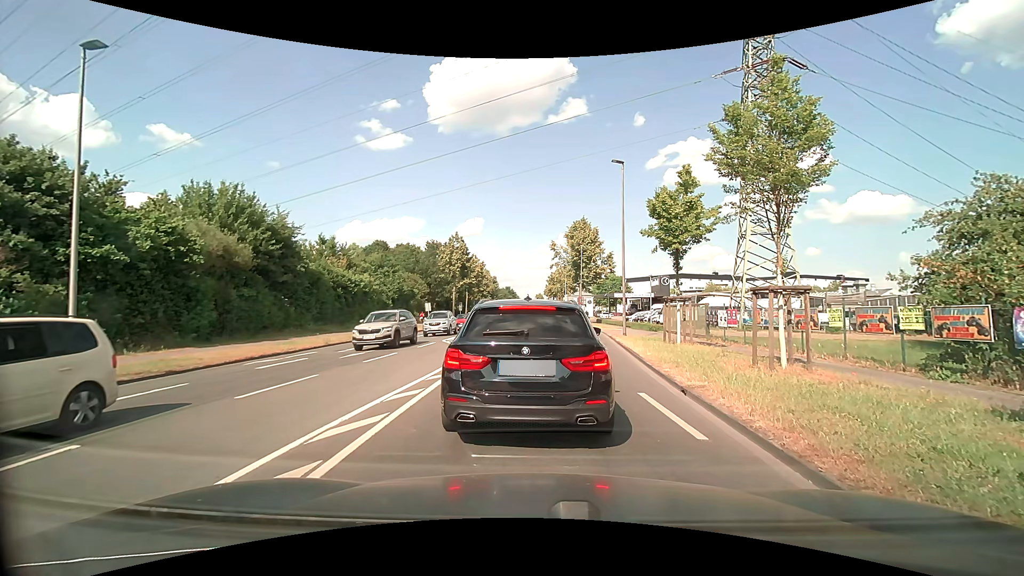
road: secondary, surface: asphalt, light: Day
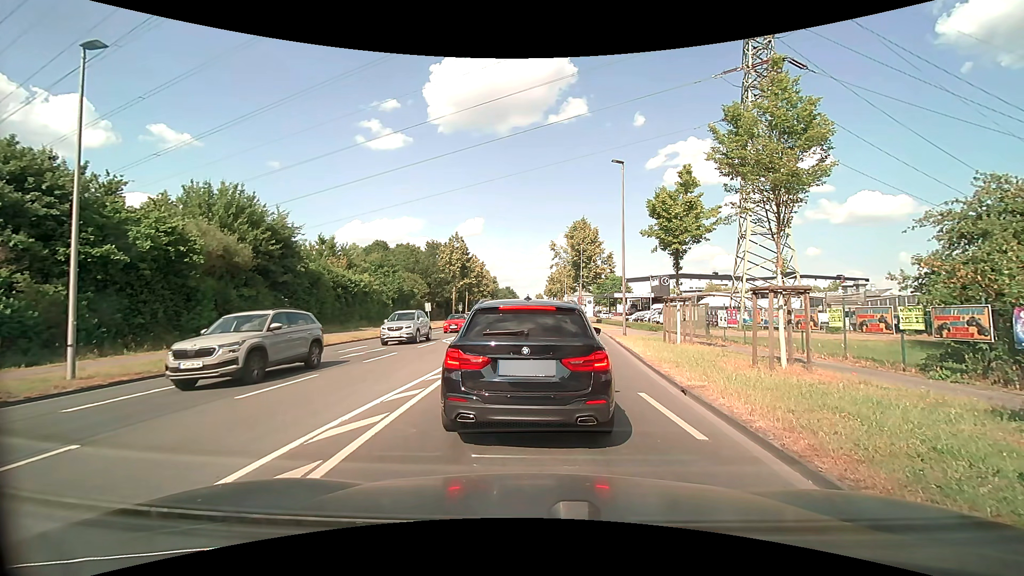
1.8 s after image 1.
(0.0, 0.0) m; 0°
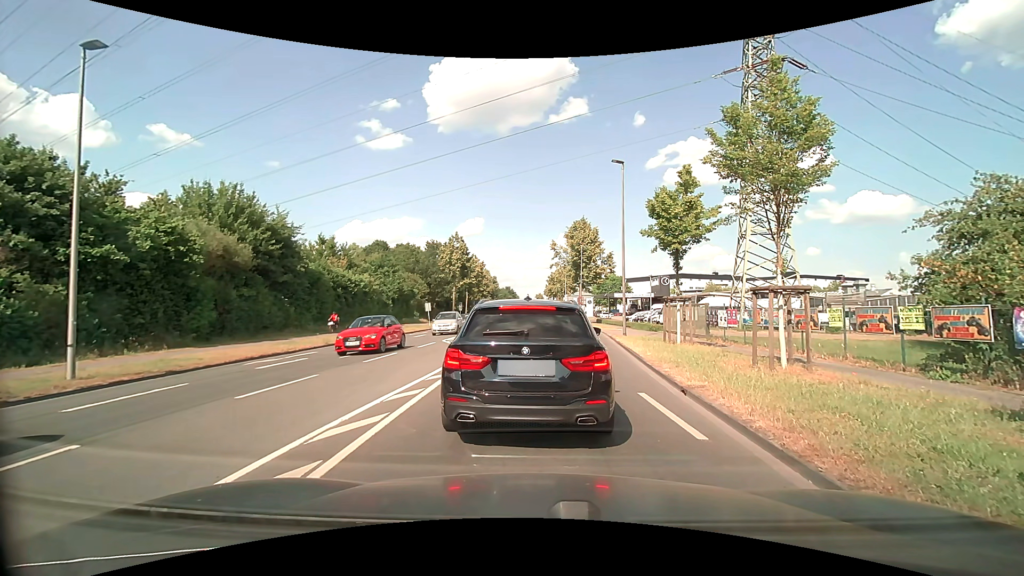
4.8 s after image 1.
(0.0, 0.0) m; 0°
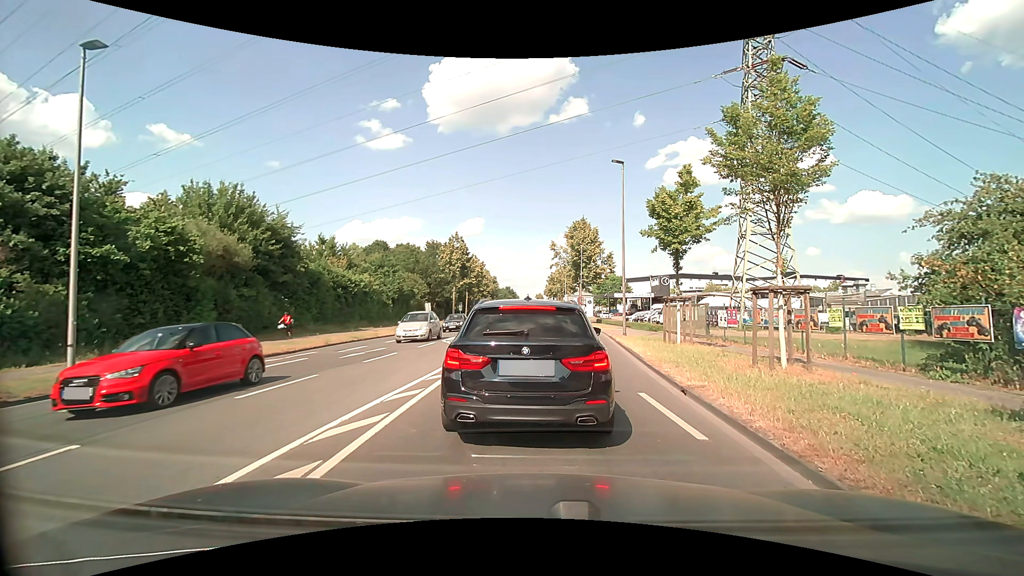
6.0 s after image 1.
(0.0, 0.0) m; 0°
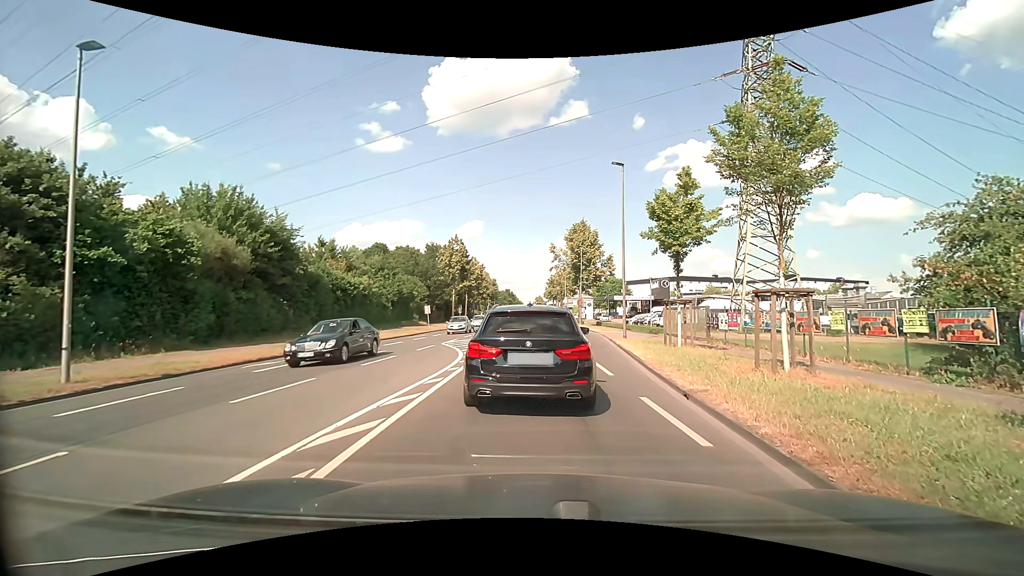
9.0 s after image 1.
(0.0, +0.1) m; 0°
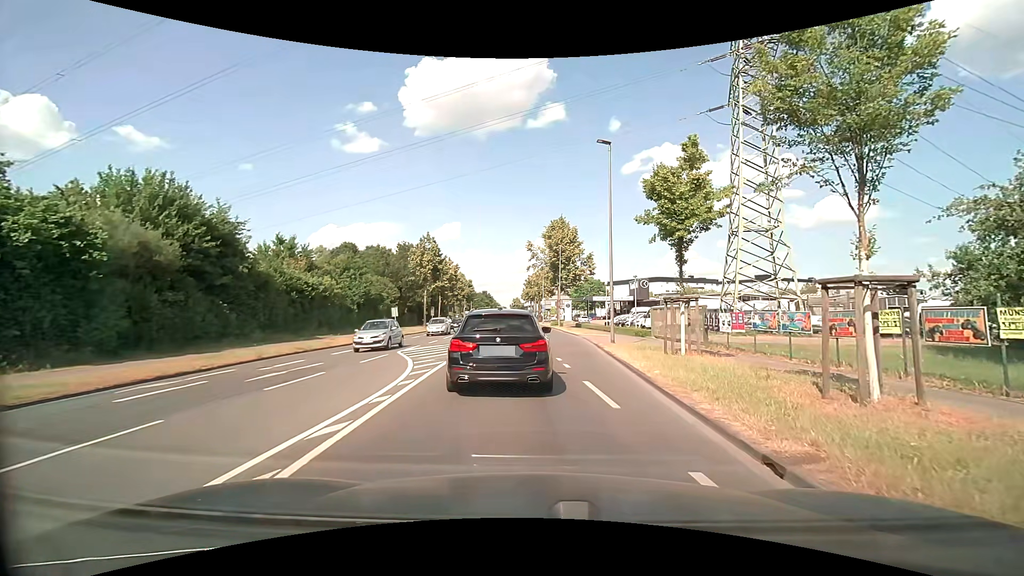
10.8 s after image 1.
(+0.3, +4.3) m; +5°
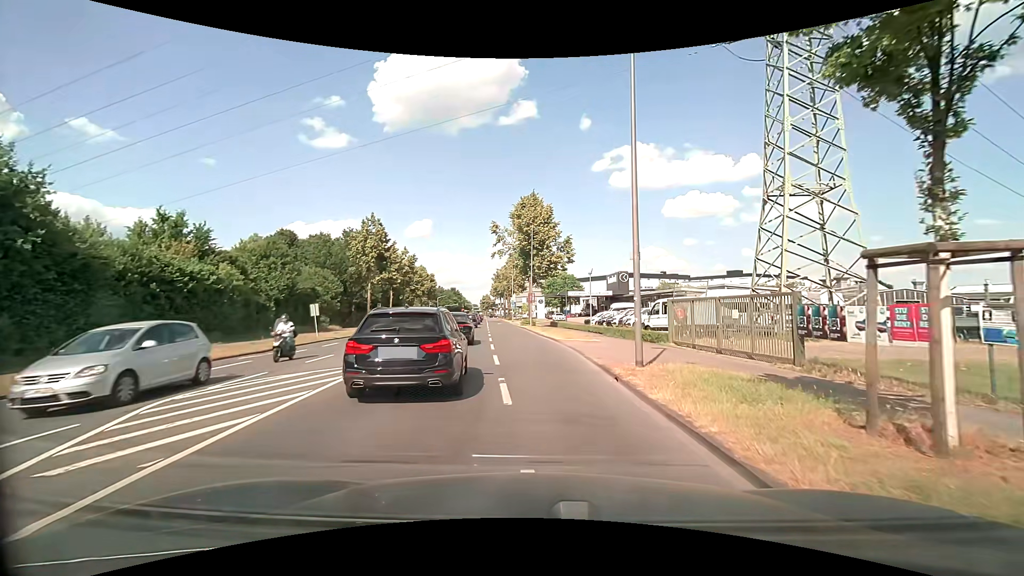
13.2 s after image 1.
(+0.4, +12.3) m; +2°
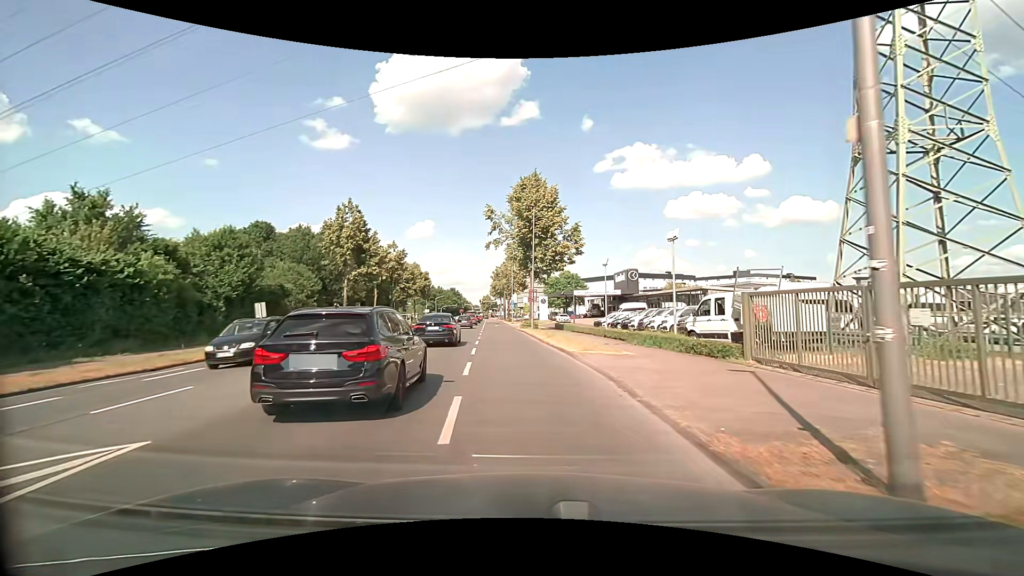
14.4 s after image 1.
(+0.1, +8.3) m; 0°
